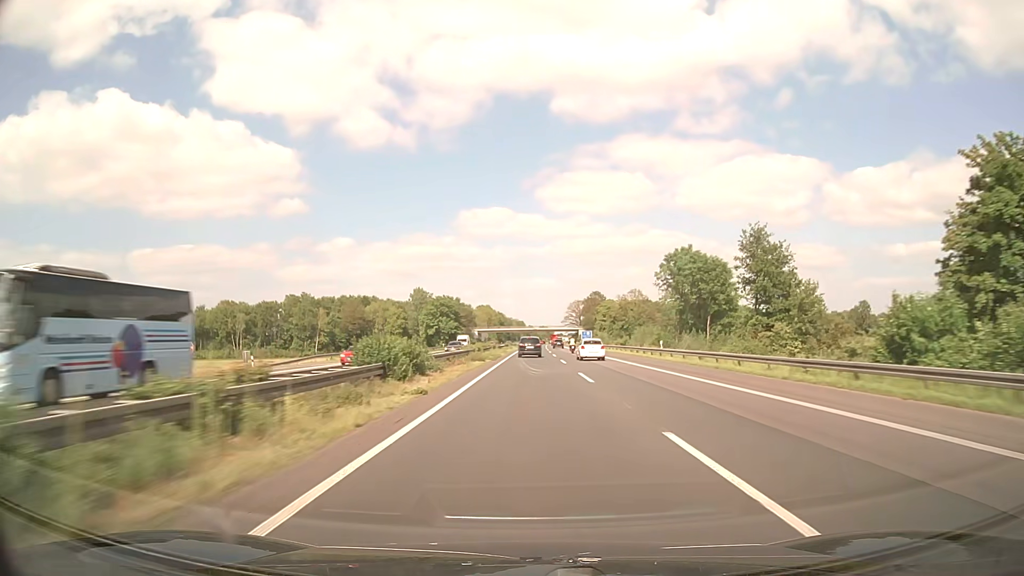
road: motorway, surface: asphalt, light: Day
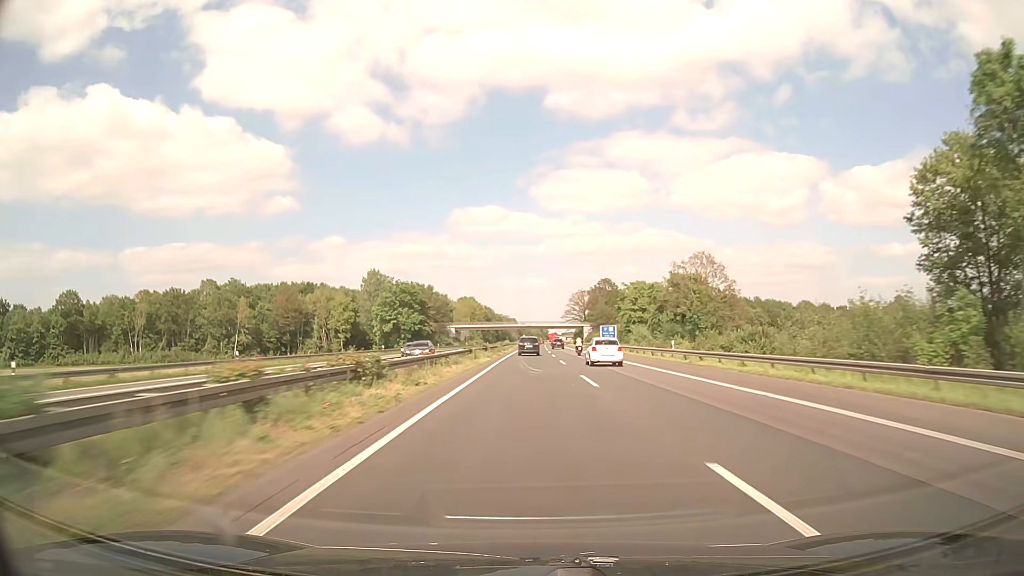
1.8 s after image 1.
(+0.3, +57.1) m; +1°
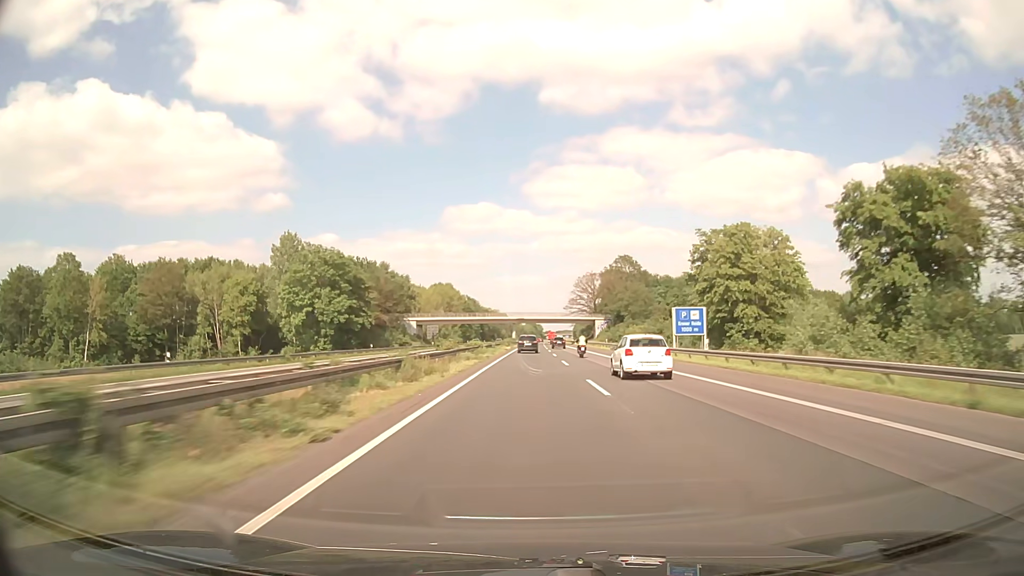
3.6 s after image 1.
(+0.3, +57.9) m; +1°
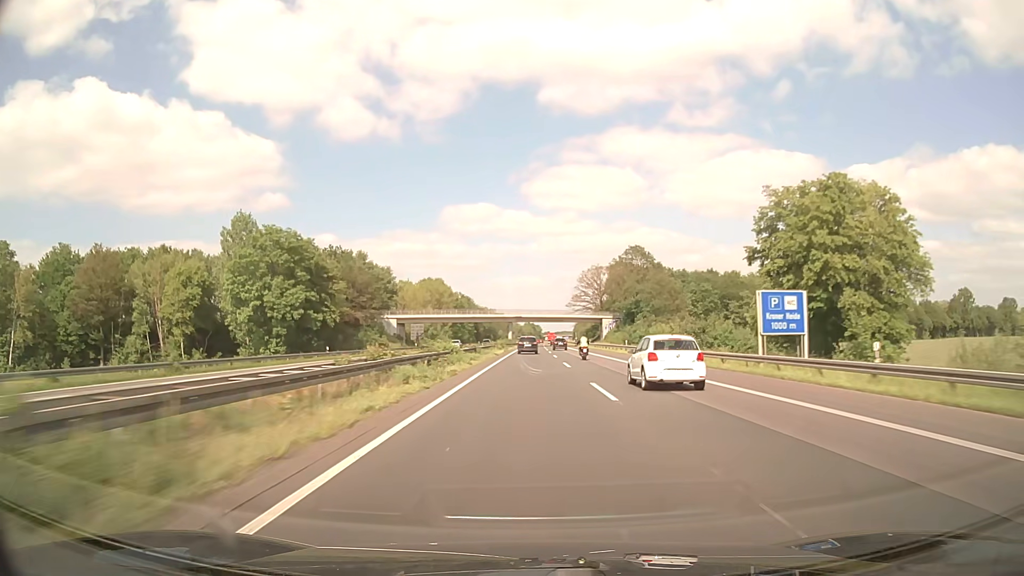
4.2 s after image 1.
(0.0, +19.3) m; 0°
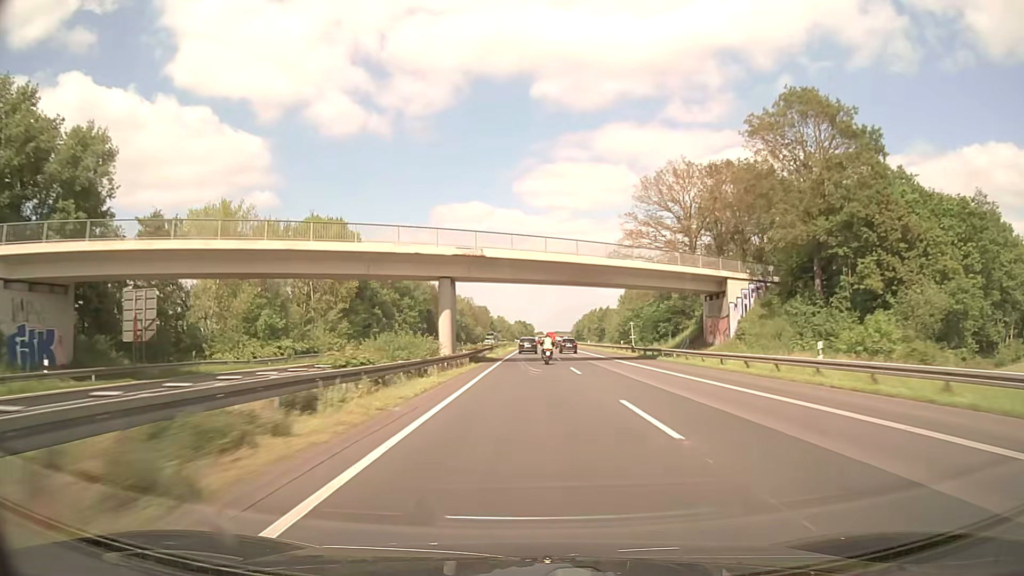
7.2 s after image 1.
(+0.5, +96.2) m; +1°
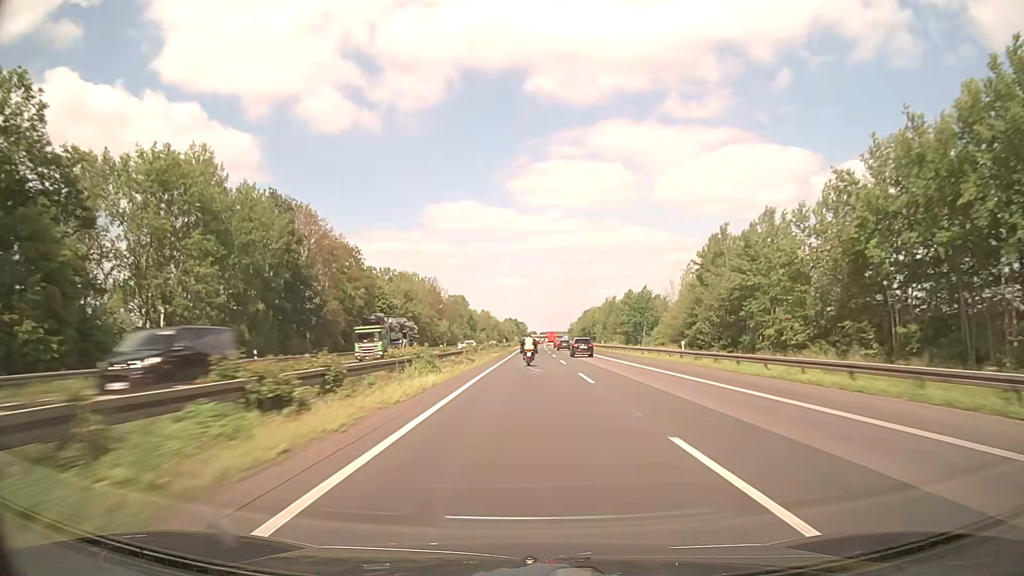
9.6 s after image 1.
(+0.5, +78.4) m; +1°
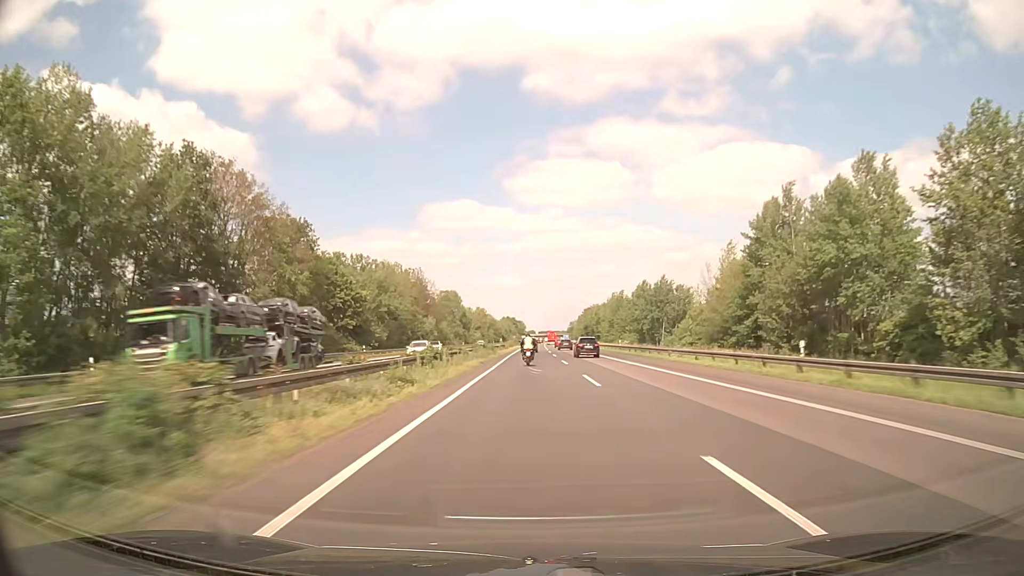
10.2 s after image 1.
(0.0, +19.8) m; 0°
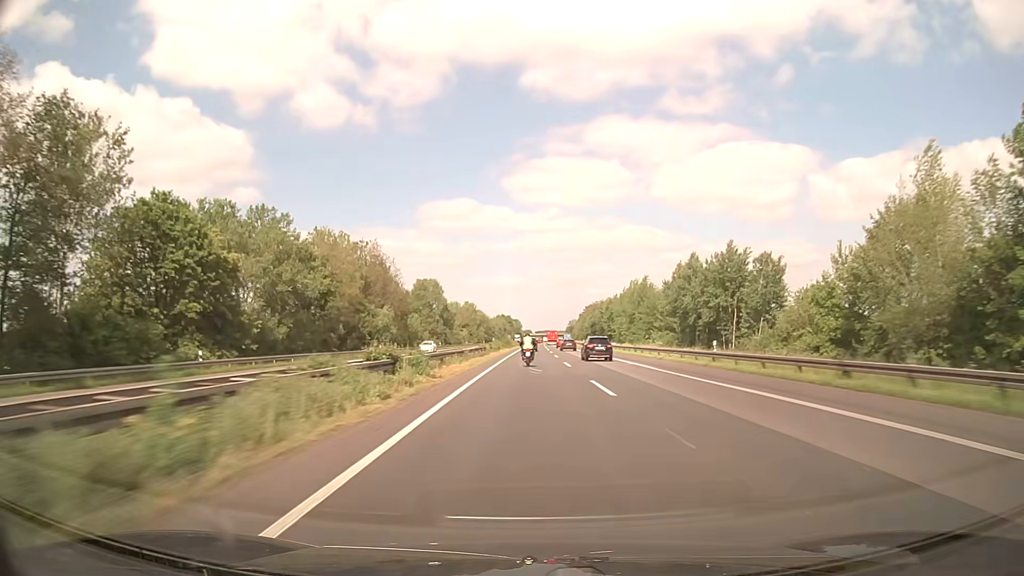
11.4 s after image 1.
(+0.2, +40.0) m; 0°
(0, +10) (0, +20) (0, +30) (0, +40) (0, +50) (0, +60) (0, +70) (0, +80) (+1, +90) (+1, +100) m
